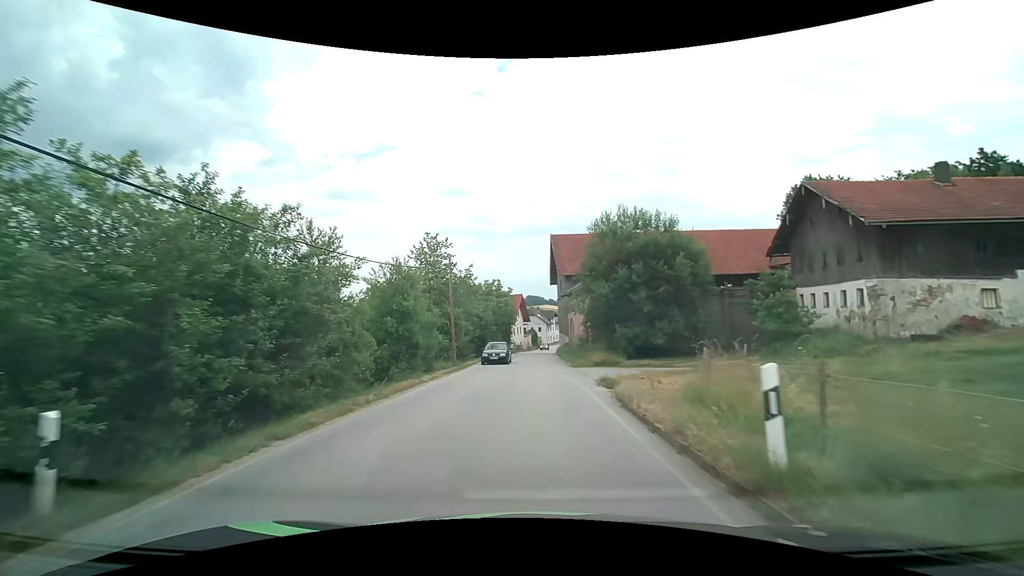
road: secondary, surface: asphalt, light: Day
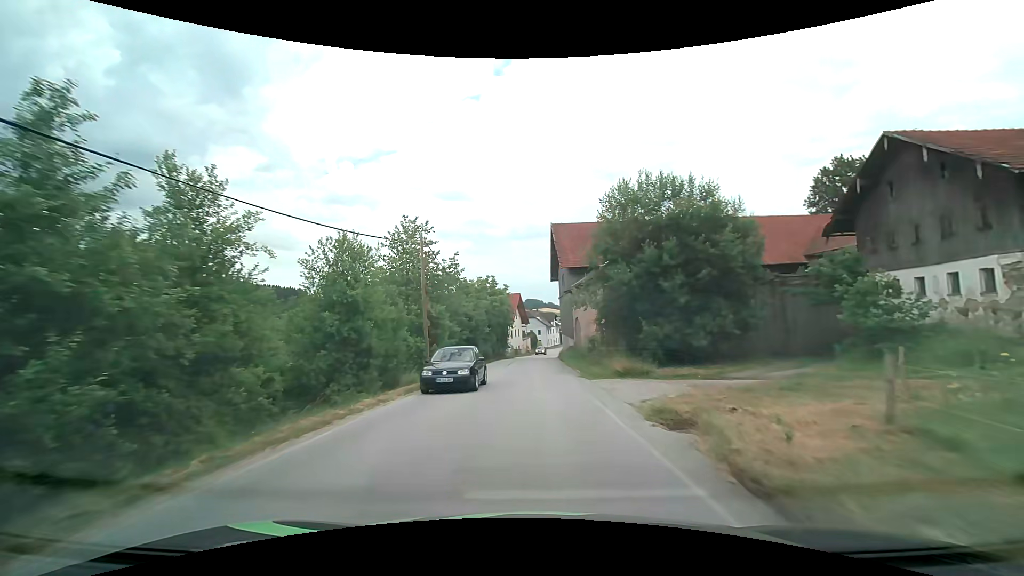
(0.0, +7.1) m; 0°
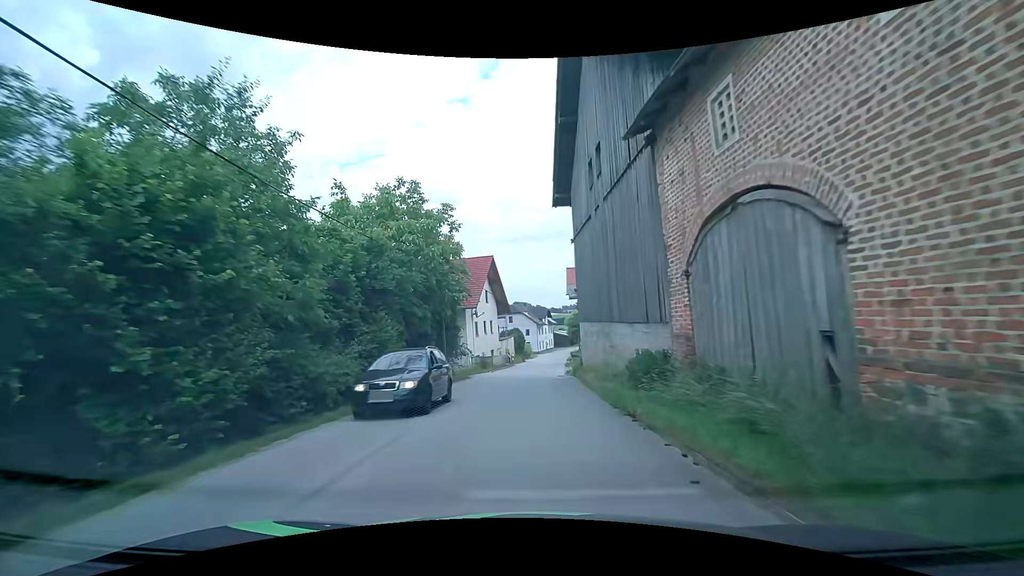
(+0.2, +34.1) m; +1°
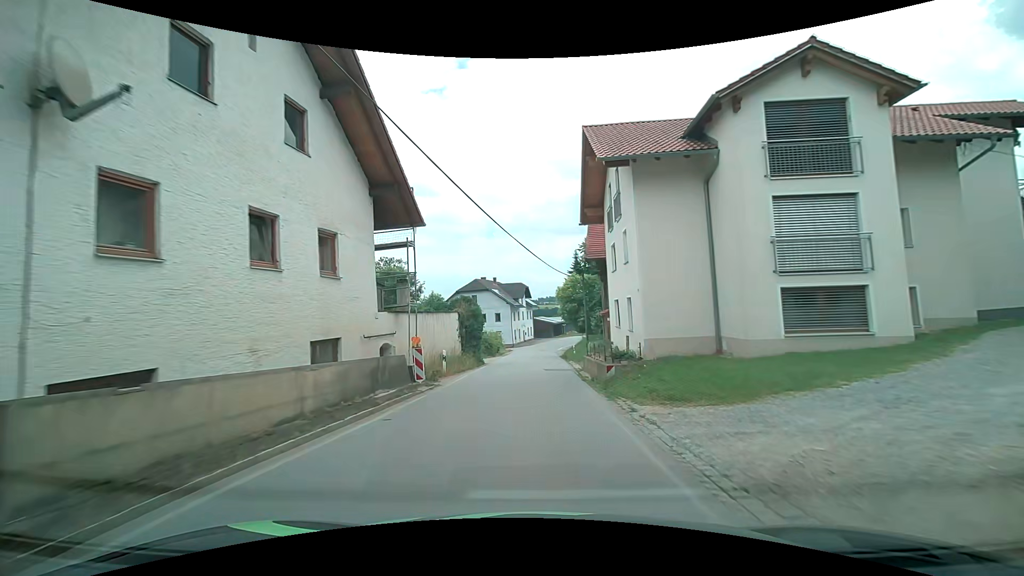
(+0.4, +33.2) m; +3°
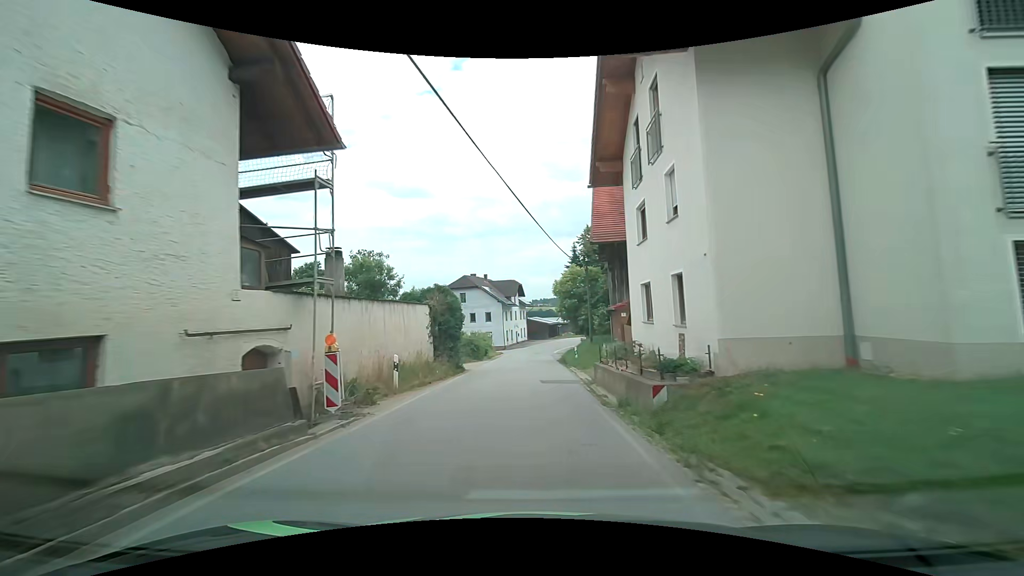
(+0.2, +6.6) m; +1°
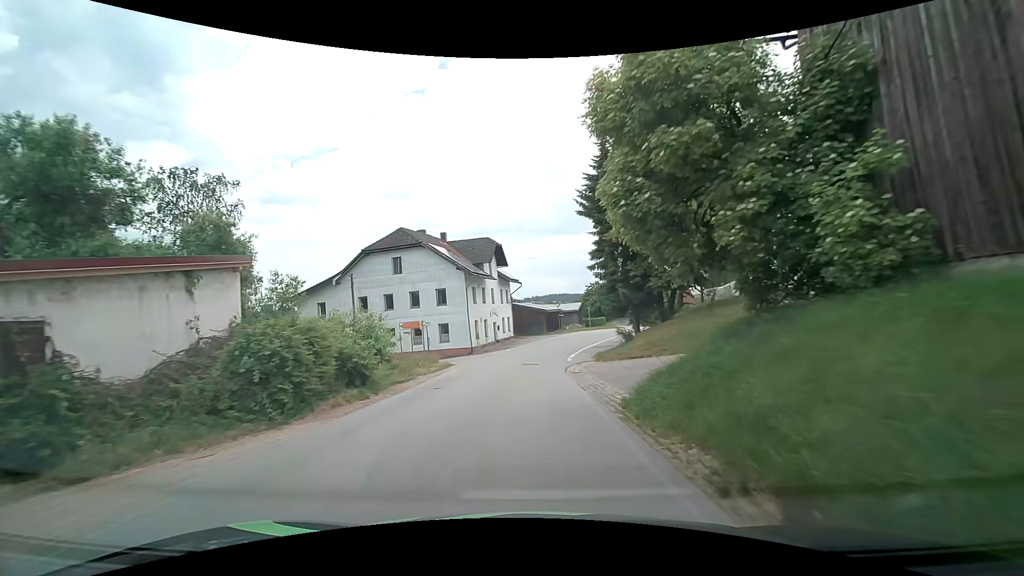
(+0.4, +32.8) m; +1°
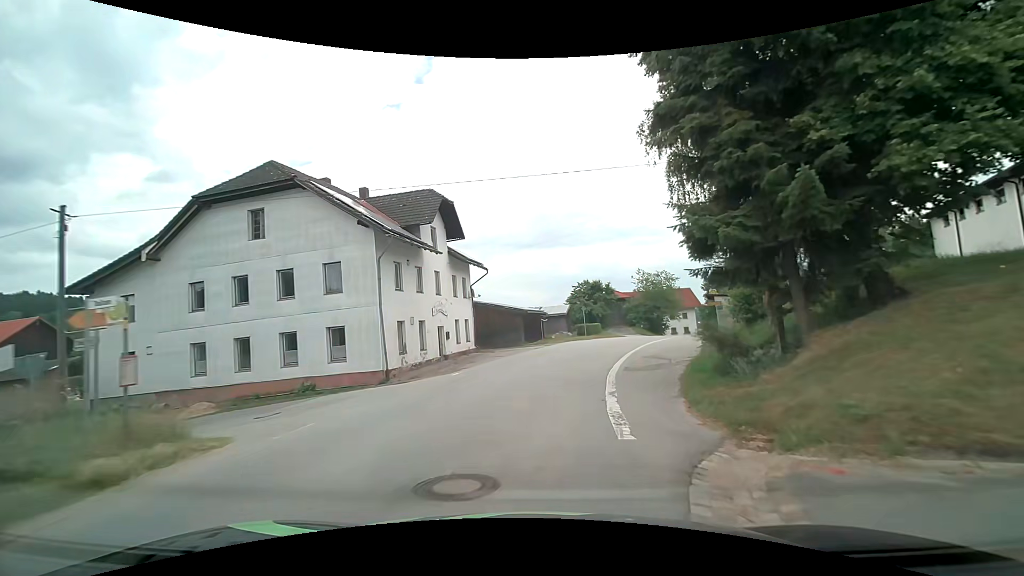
(+0.3, +19.2) m; +2°
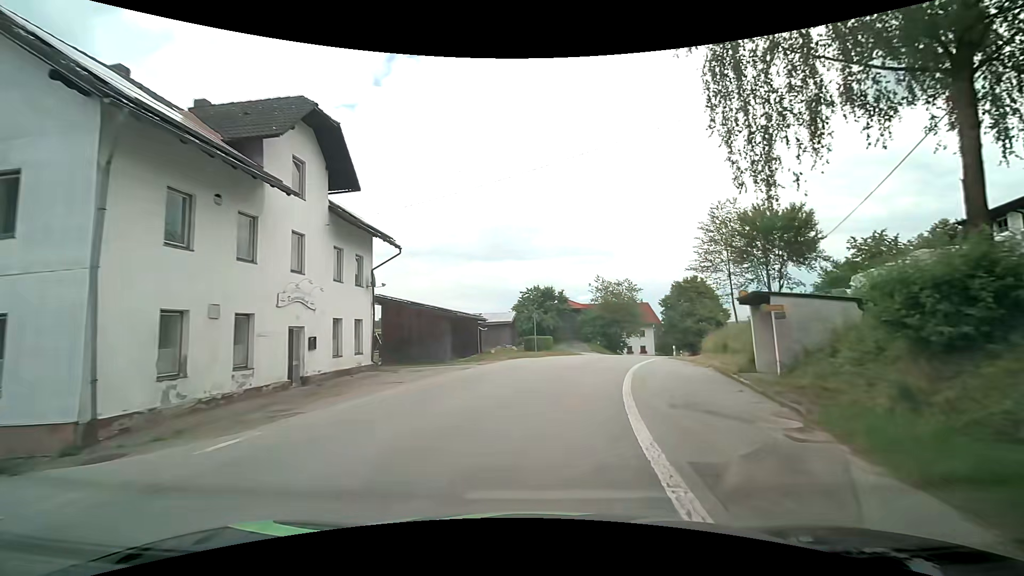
(+0.6, +12.0) m; +6°
